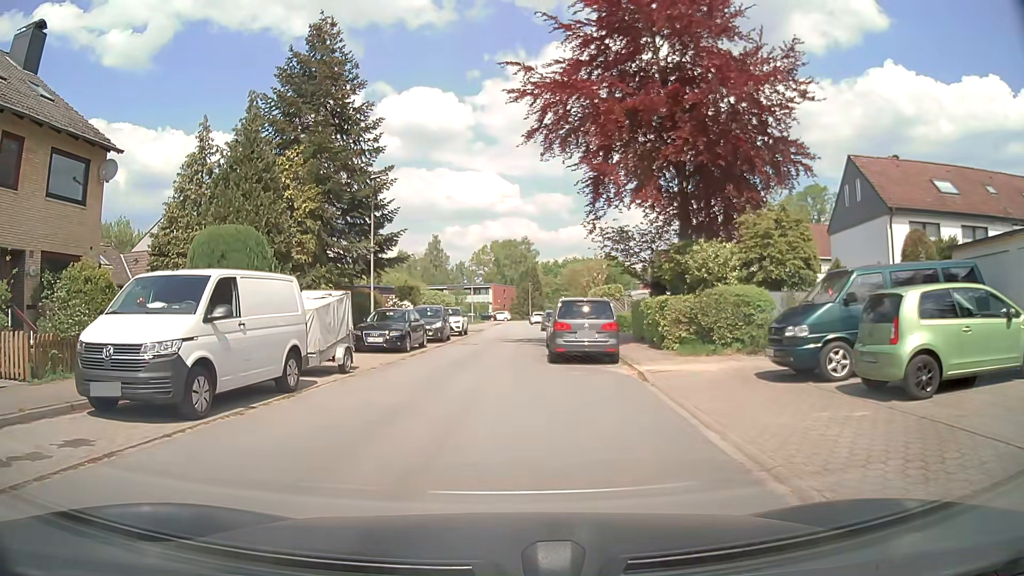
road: residential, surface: asphalt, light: Day
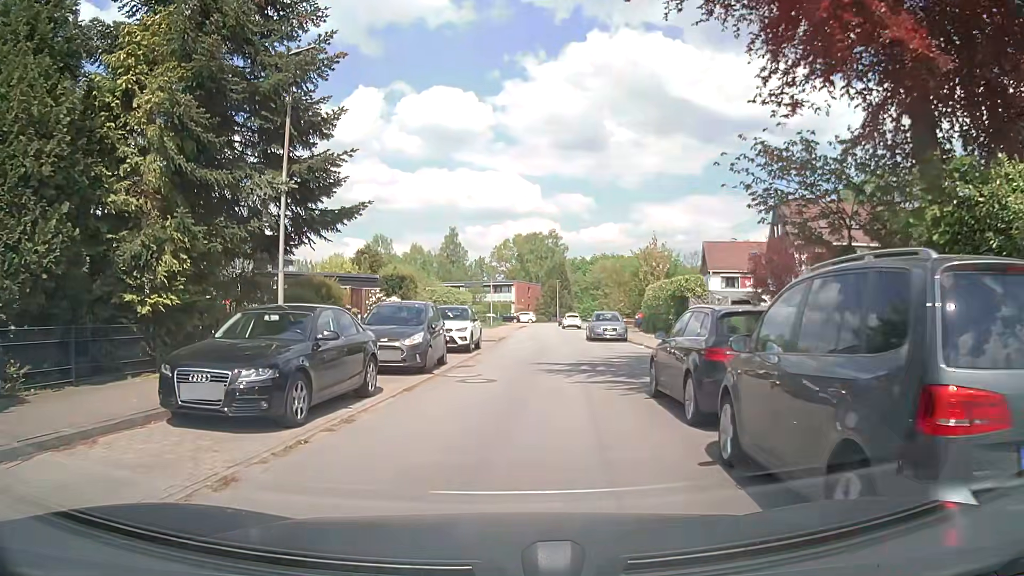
(-0.3, +14.2) m; 0°
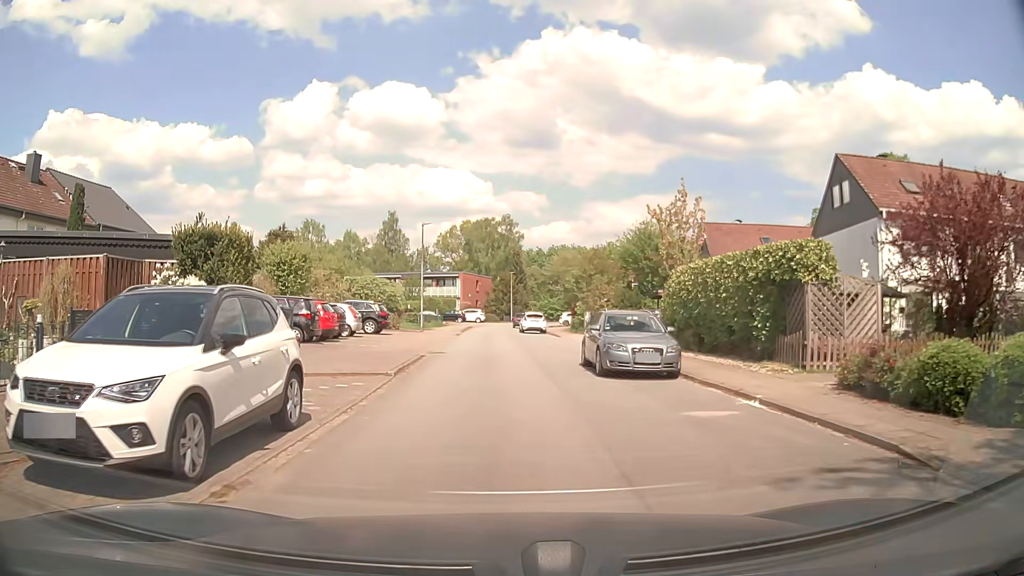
(+0.5, +17.0) m; +4°
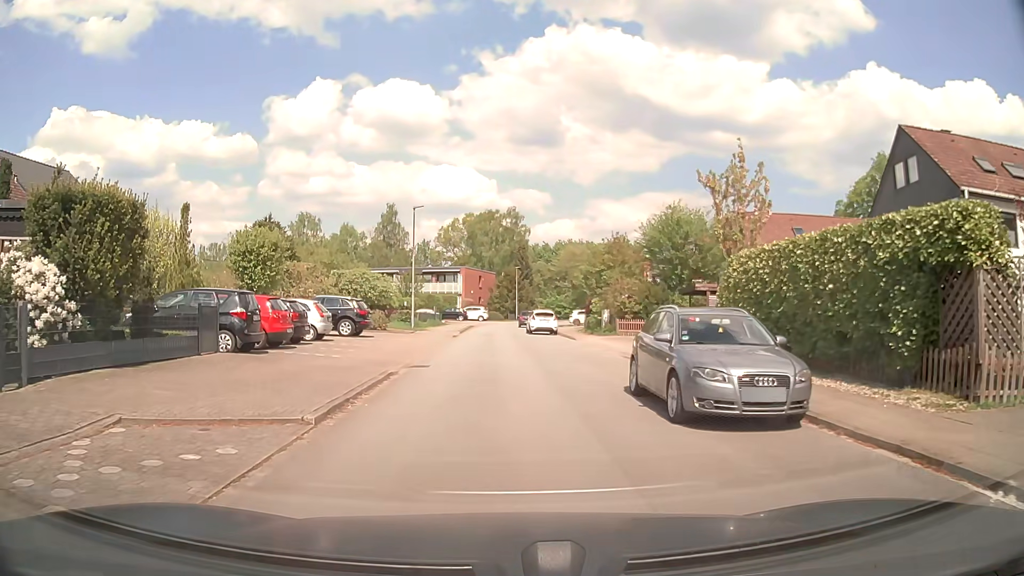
(-0.1, +6.1) m; -1°
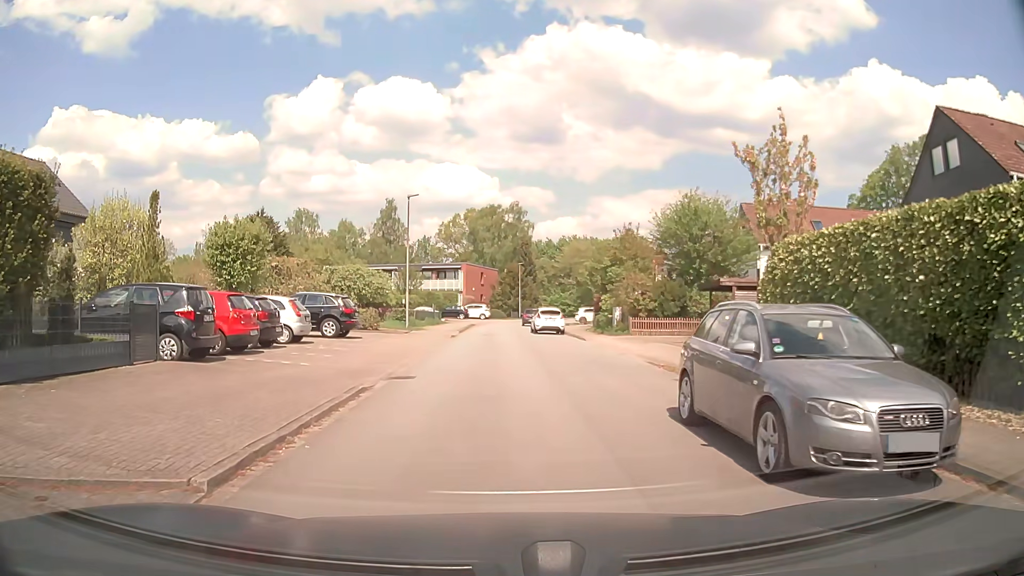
(0.0, +3.0) m; -1°
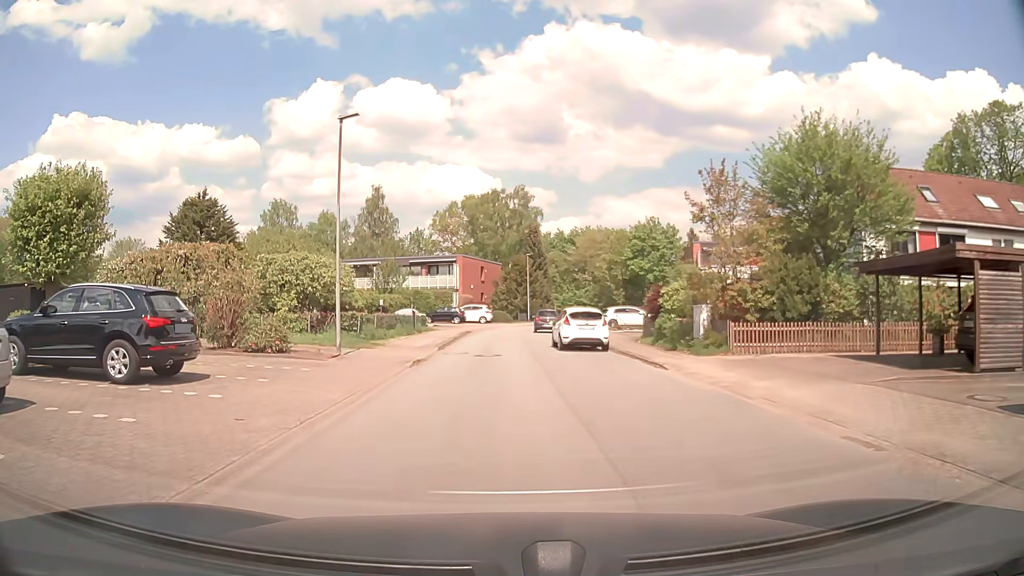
(0.0, +14.5) m; 0°
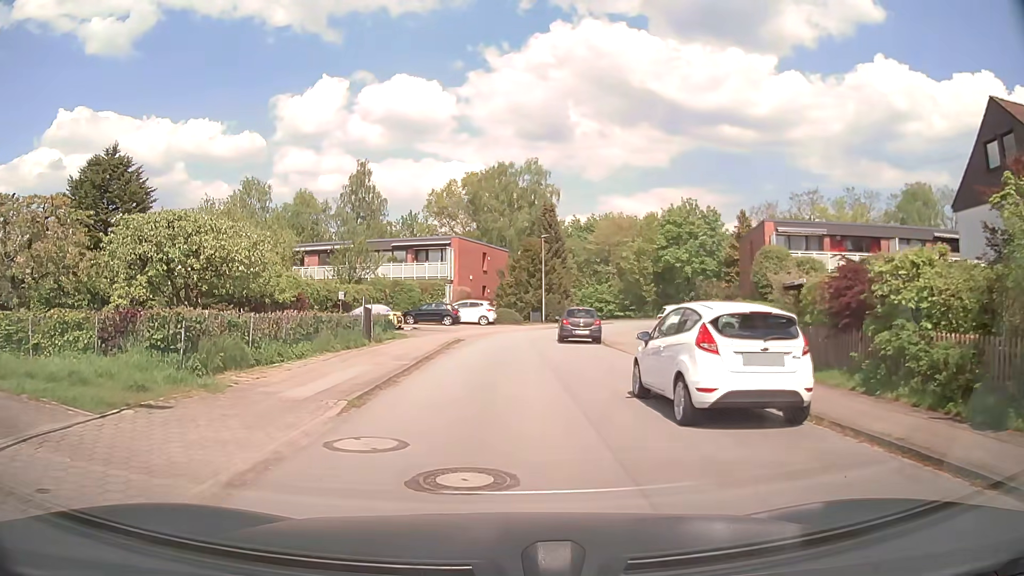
(-0.2, +15.1) m; -1°
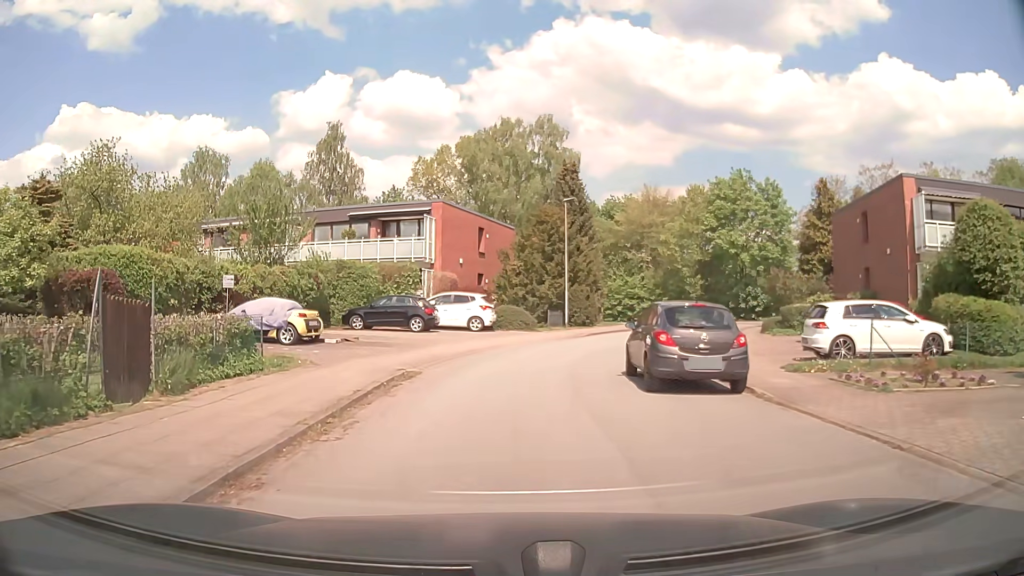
(+0.1, +16.4) m; 0°
